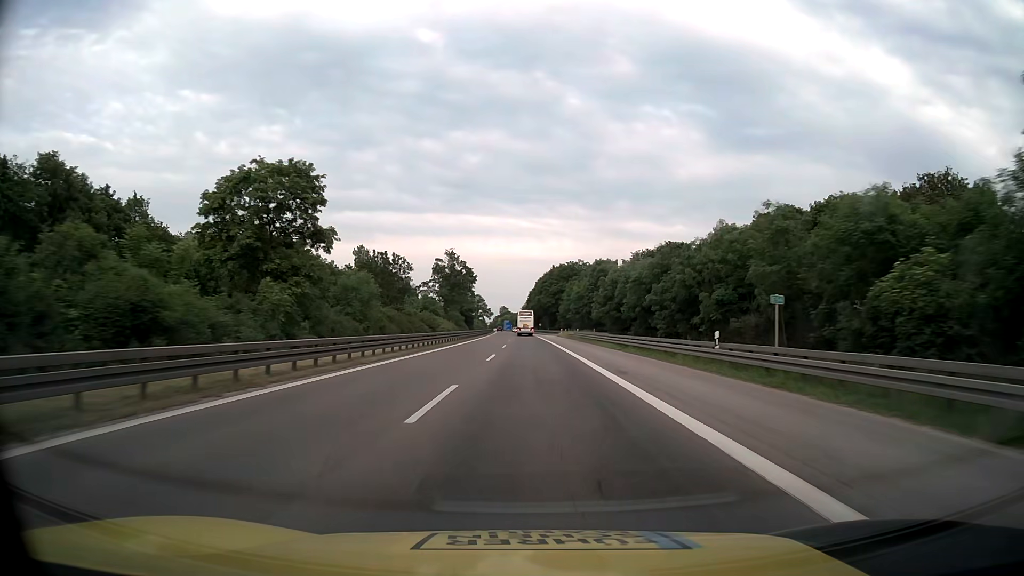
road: motorway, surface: asphalt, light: Day
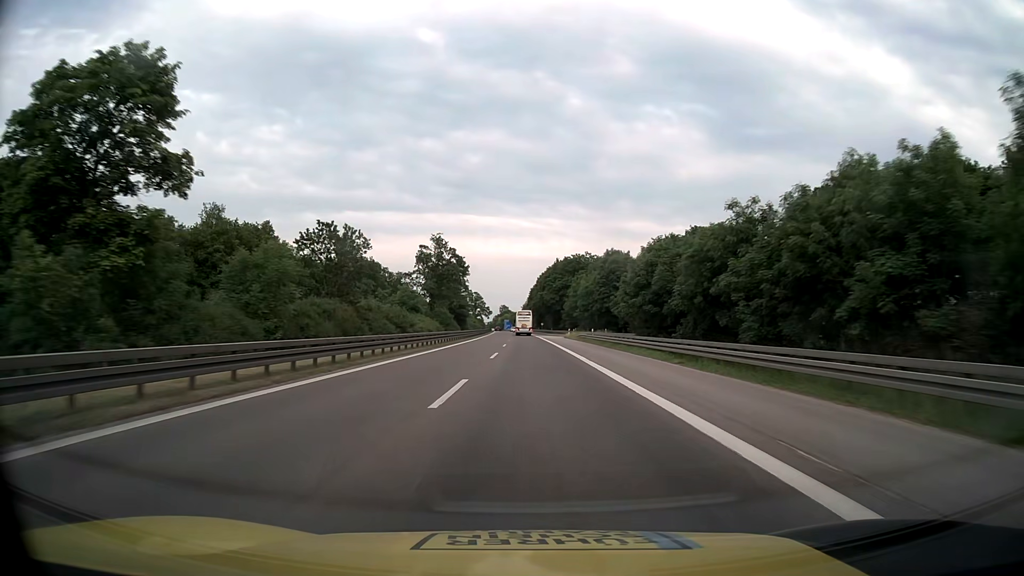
(0.0, +16.4) m; 0°
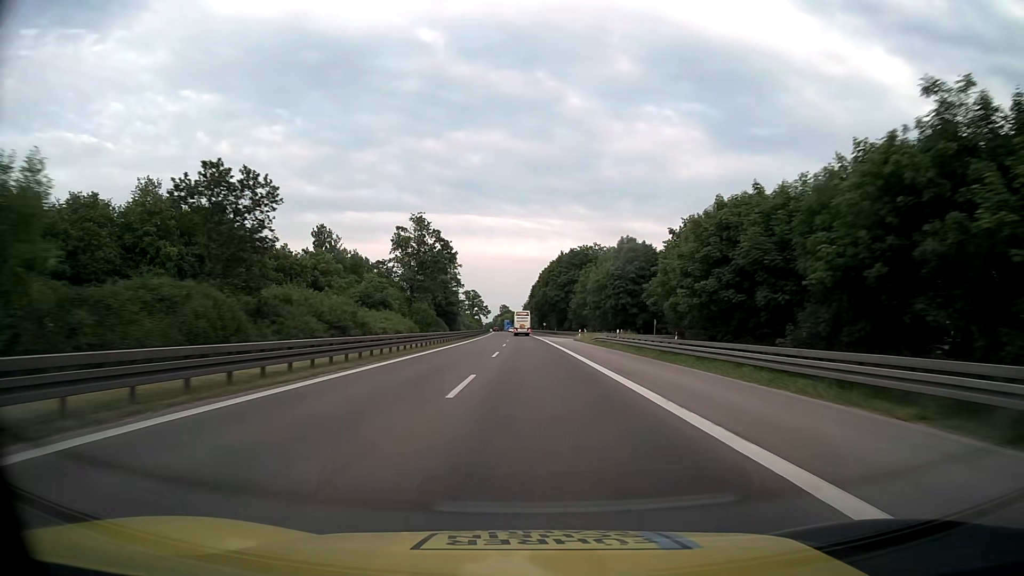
(0.0, +16.4) m; 0°
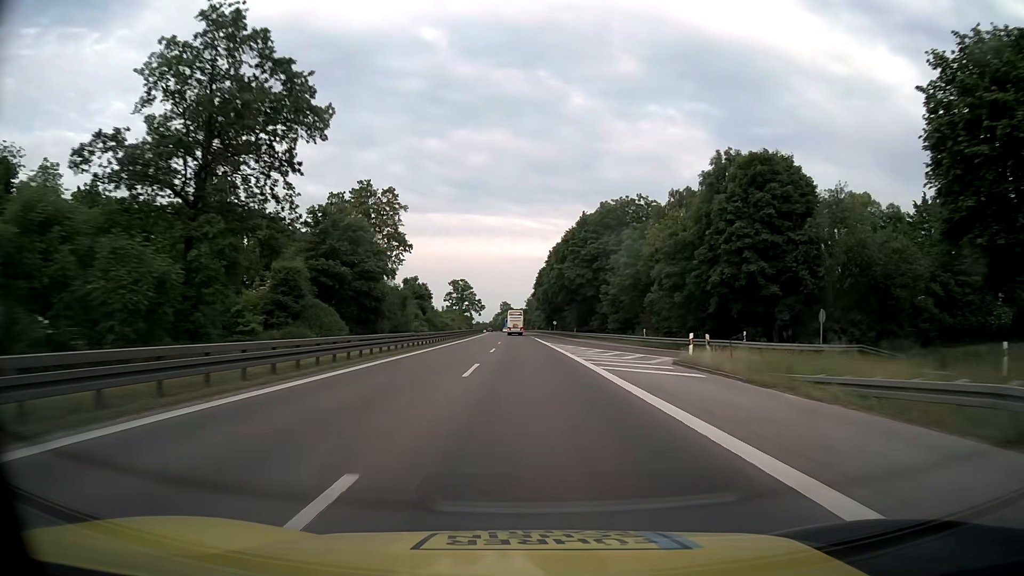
(-0.1, +49.2) m; 0°
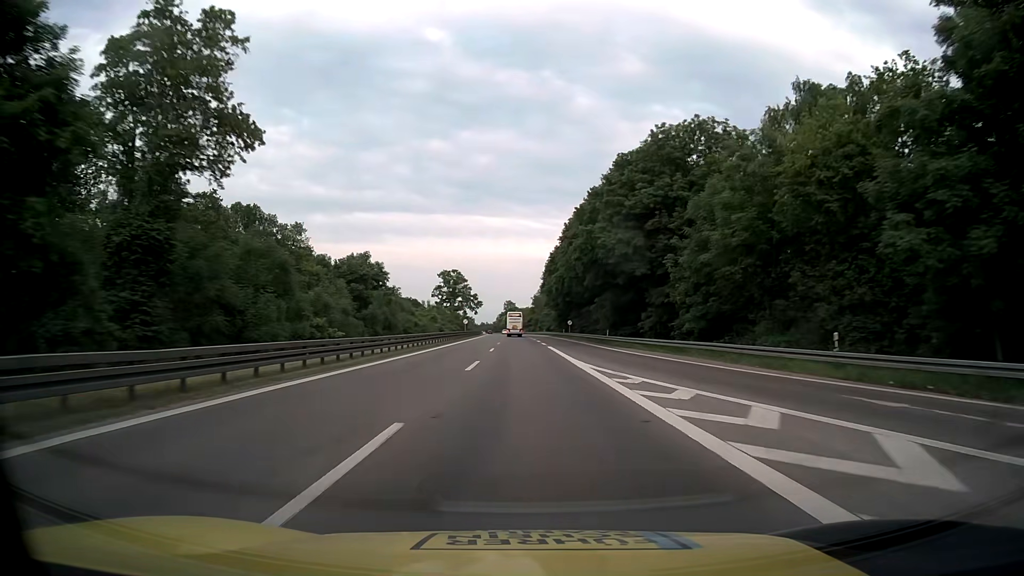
(-0.1, +32.9) m; 0°
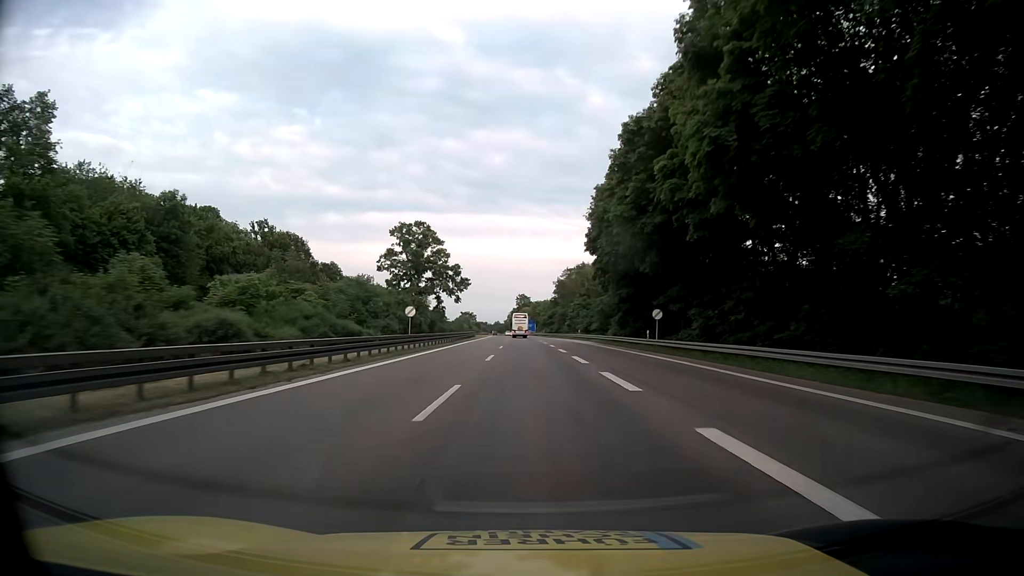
(-1.2, +66.3) m; -1°
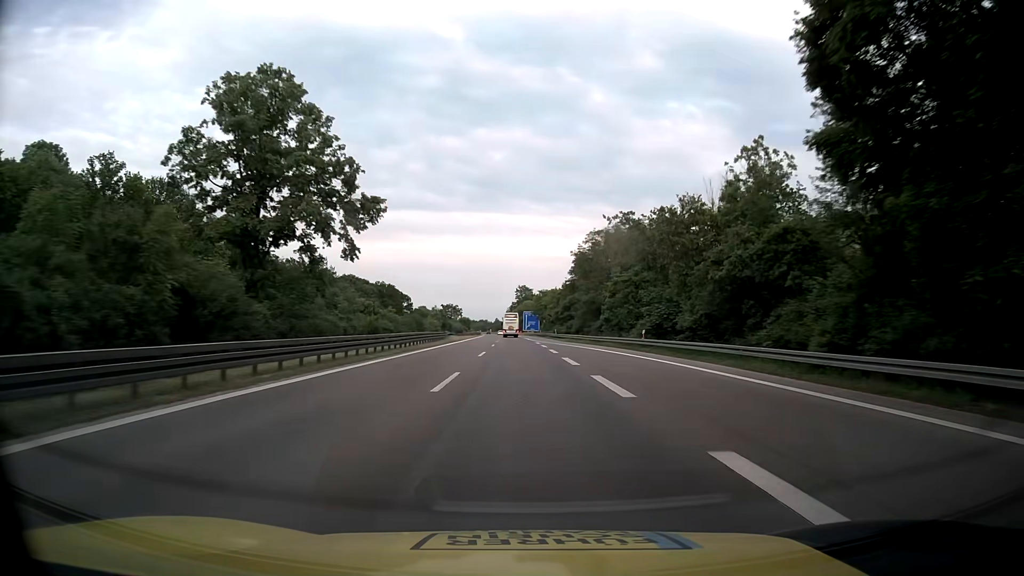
(-0.1, +50.1) m; 0°
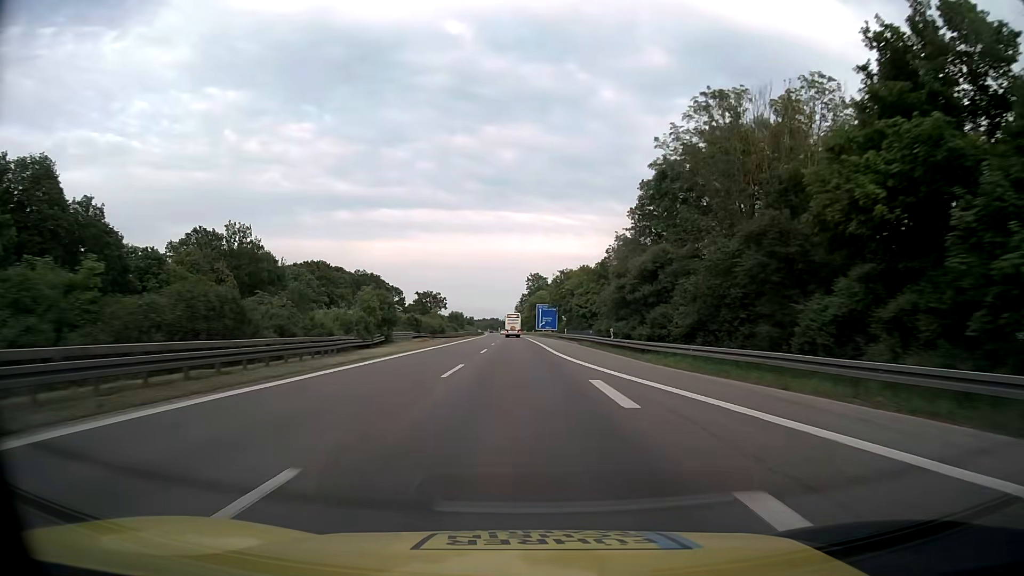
(-0.2, +50.3) m; -1°
(0, +10) (0, +20) (0, +30) (0, +40) (0, +50) (-1, +60) (-1, +70) (-1, +80) (-1, +90) (-2, +100) m
